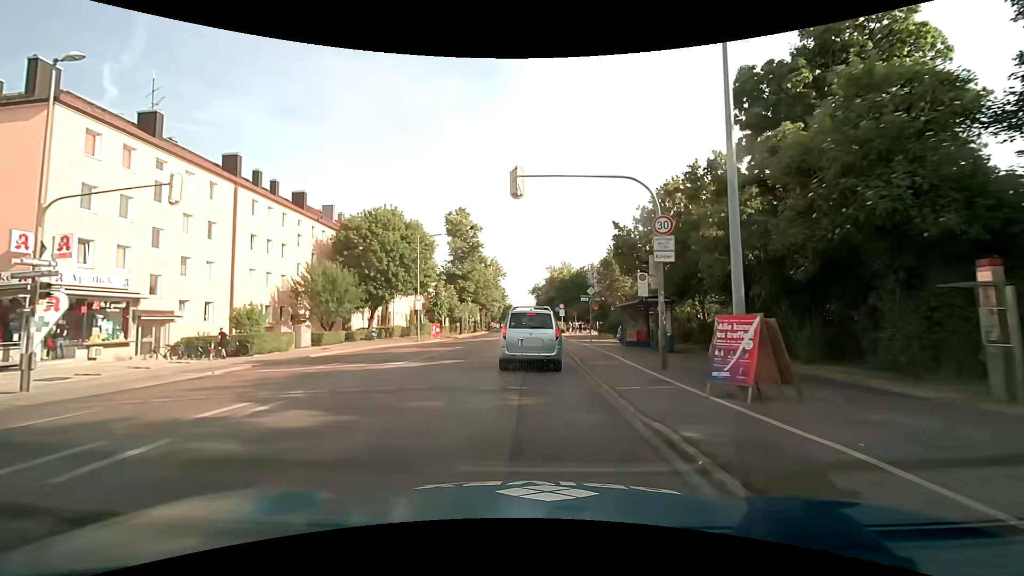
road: secondary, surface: asphalt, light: Day
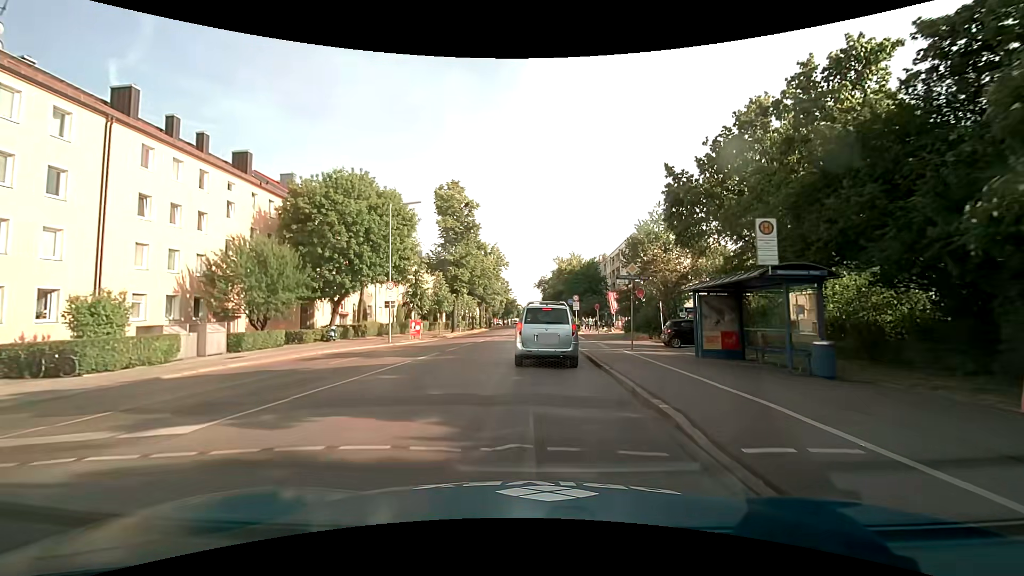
(-0.2, +11.7) m; 0°
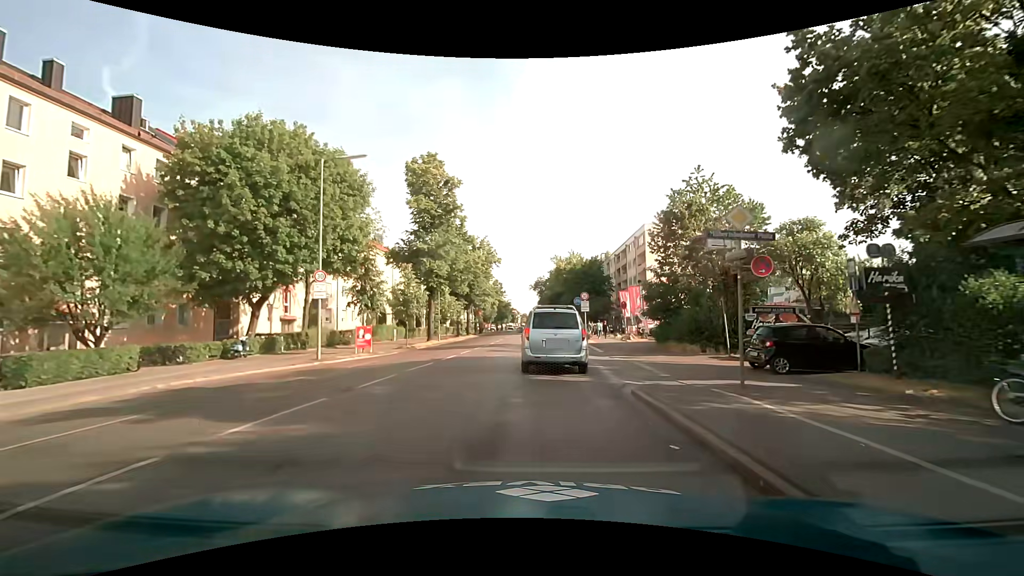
(-0.1, +11.4) m; 0°
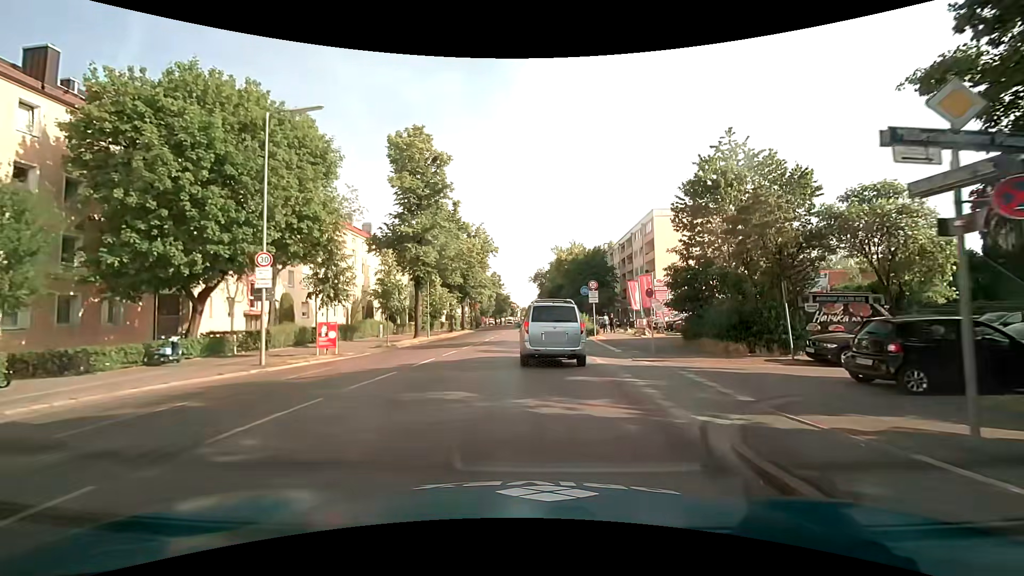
(0.0, +5.2) m; +1°
(0, +10) (0, +20) (0, +30) (0, +40) (0, +50) (0, +60) (0, +70) (-1, +80) (-1, +90) (-2, +100) m
